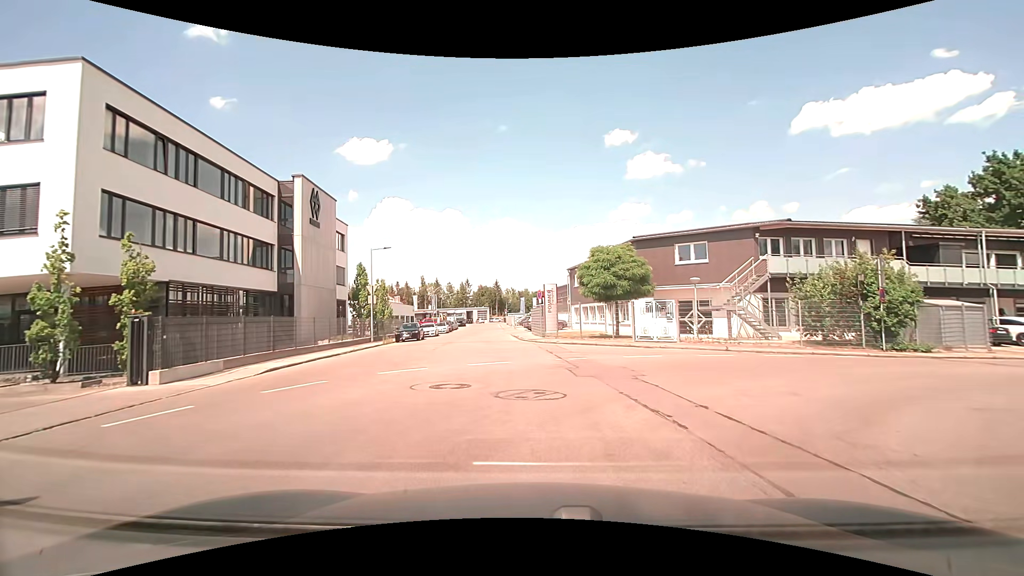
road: unclassified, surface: asphalt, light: Day
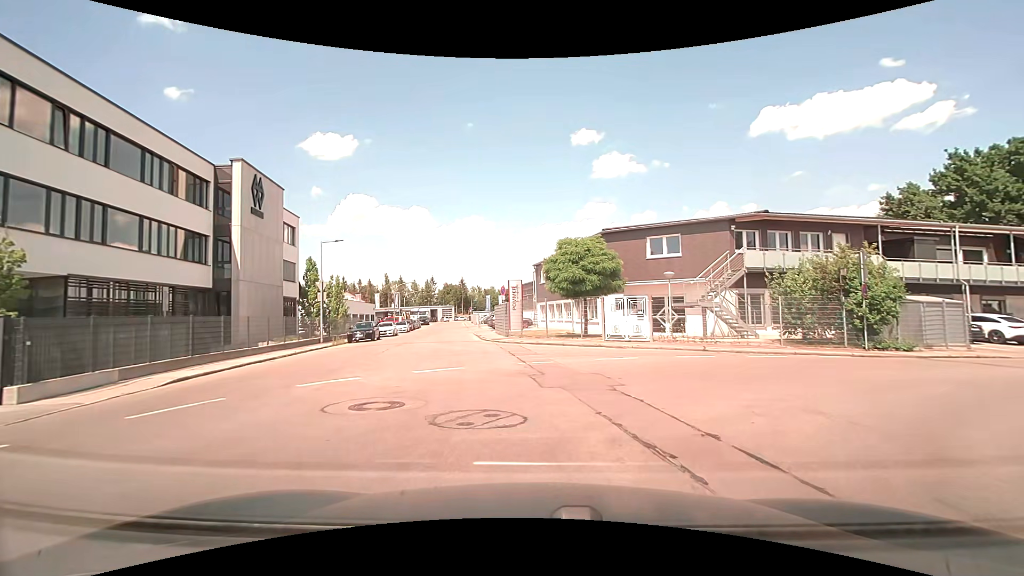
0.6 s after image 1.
(+0.1, +2.3) m; +3°
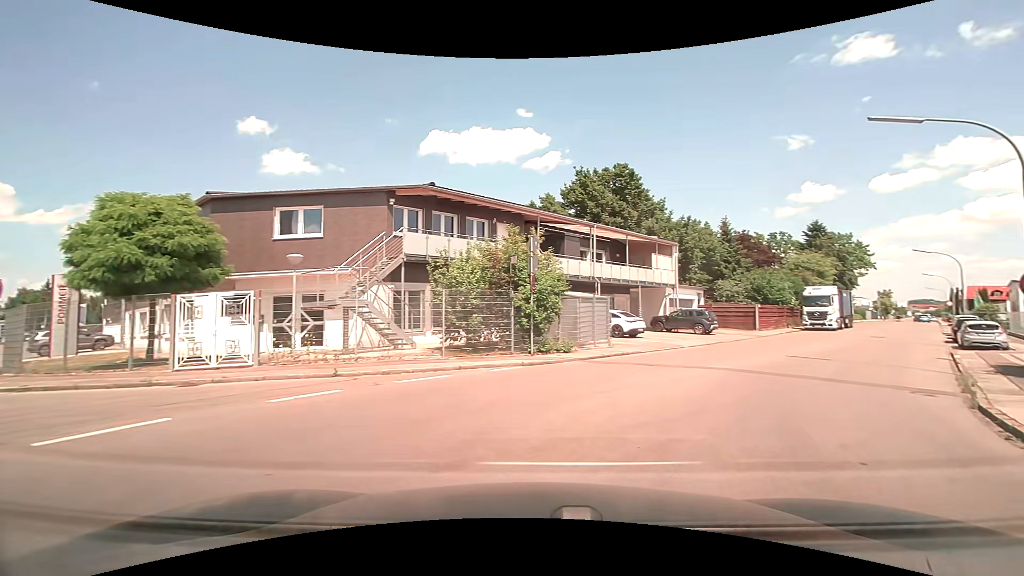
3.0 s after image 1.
(+2.3, +7.7) m; +39°
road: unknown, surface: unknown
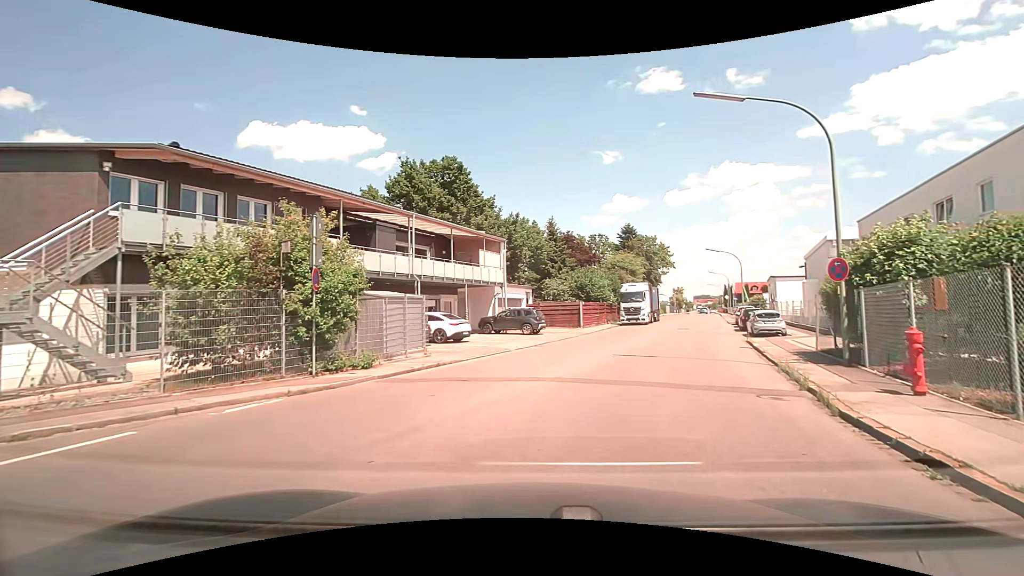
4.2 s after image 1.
(+0.6, +3.7) m; +17°
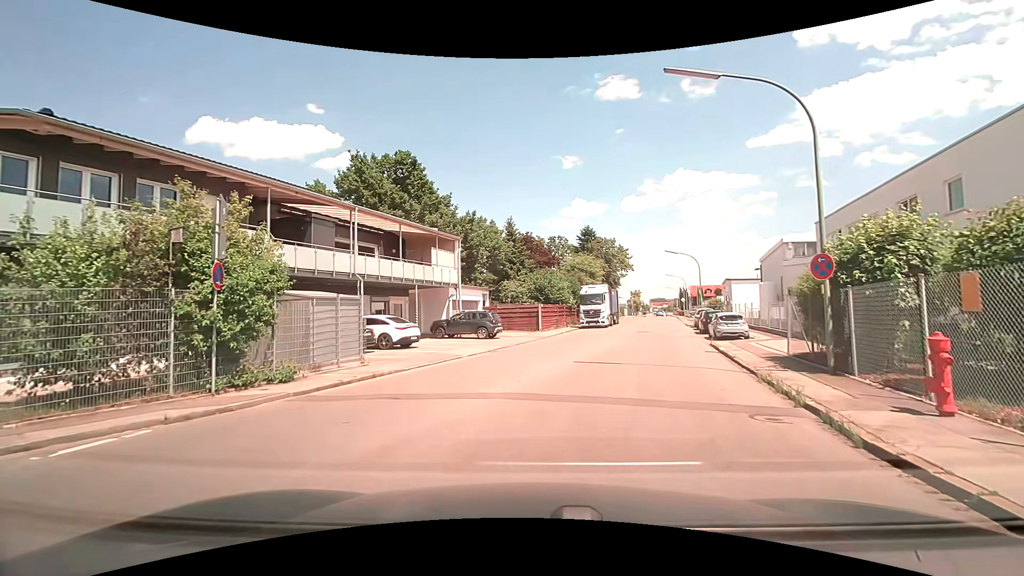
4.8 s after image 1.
(+0.1, +1.9) m; +5°
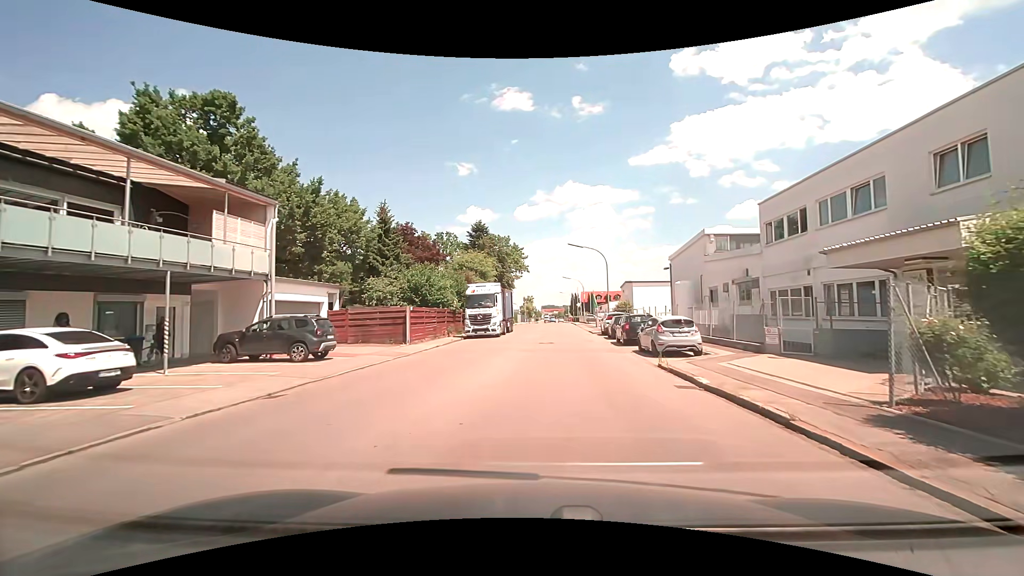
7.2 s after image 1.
(+1.2, +10.4) m; +13°
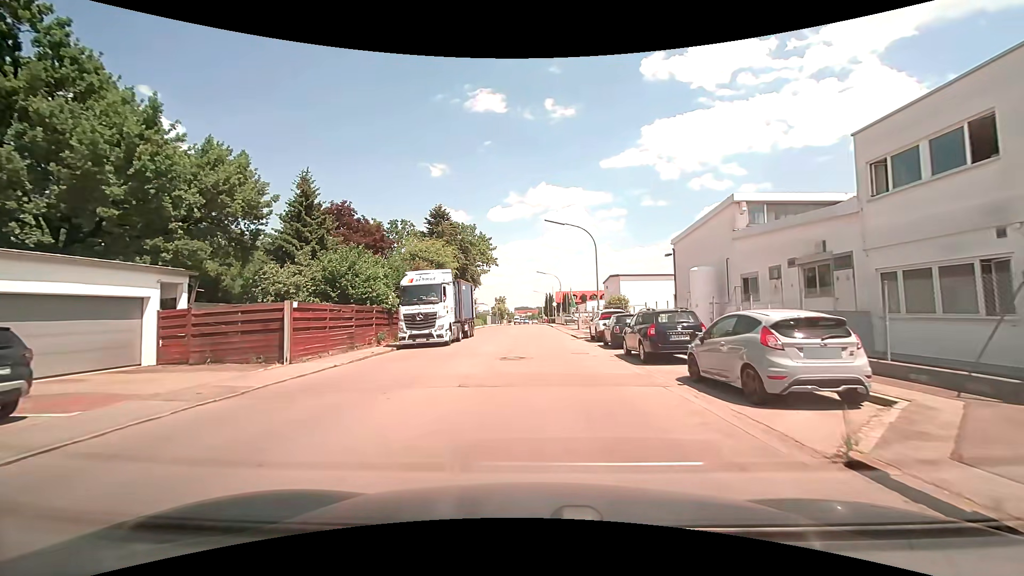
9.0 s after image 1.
(+0.4, +10.6) m; +3°
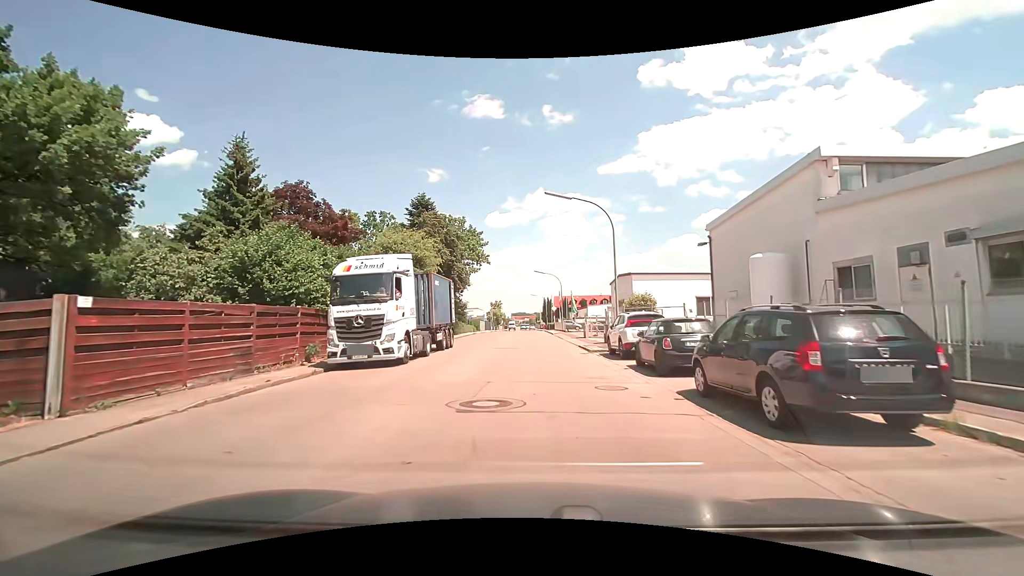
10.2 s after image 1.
(+0.1, +8.1) m; 0°
(0, +10) (0, +20) (0, +30) (0, +40) (0, +50) (-1, +60) (-1, +70) (-1, +80) (-1, +90) (-2, +100) m
